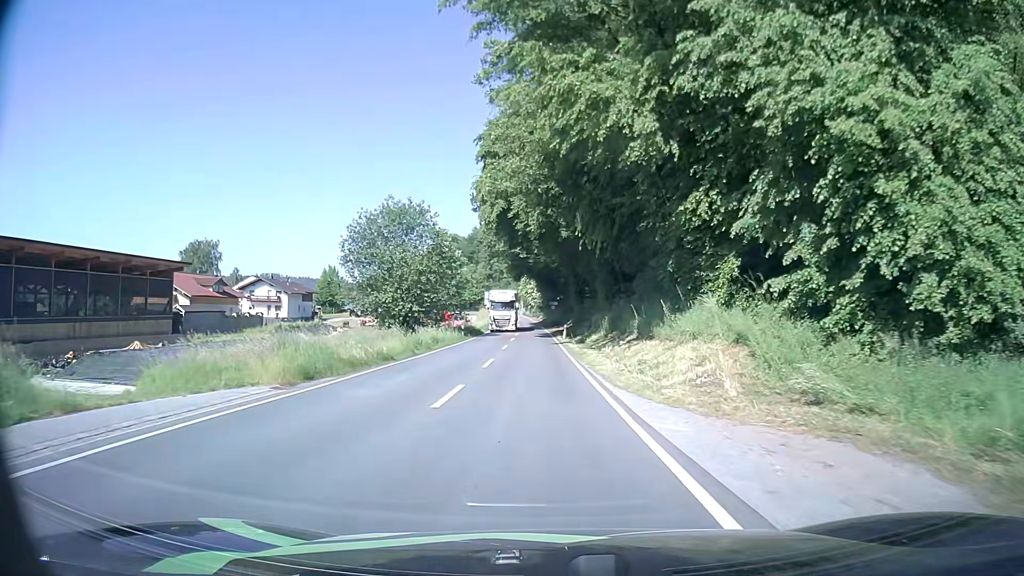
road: secondary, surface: asphalt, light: Day
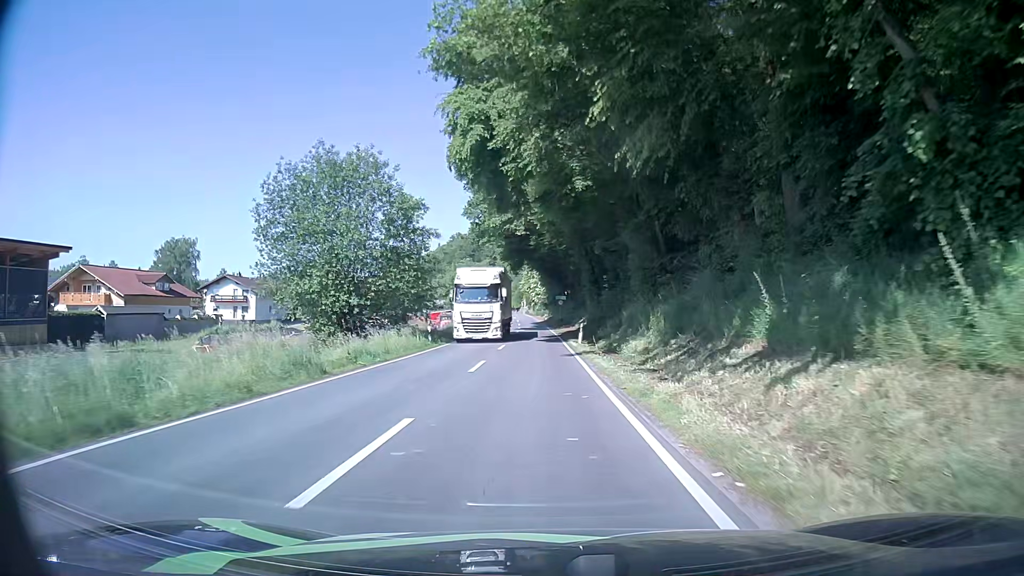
(-0.1, +16.2) m; 0°
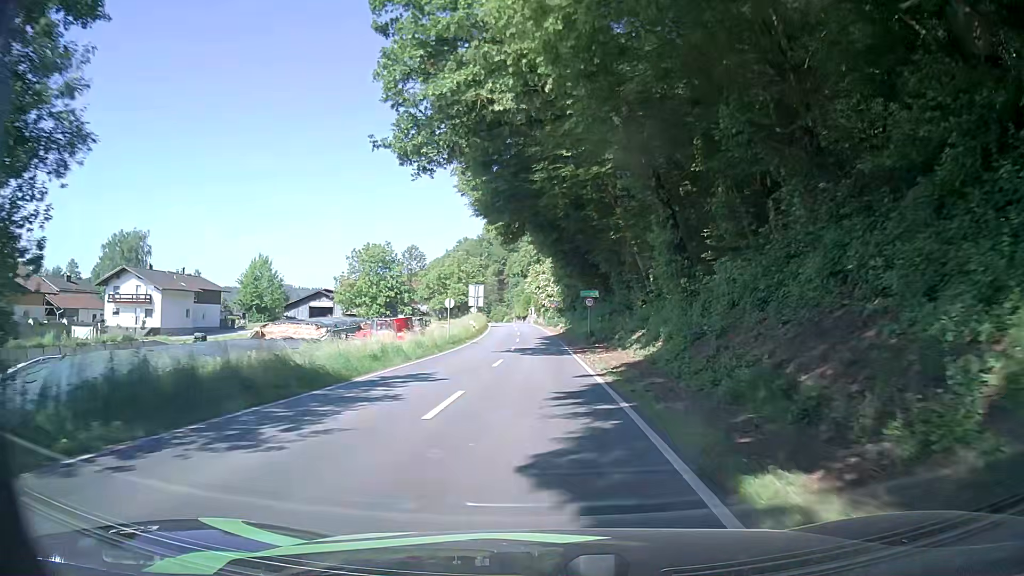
(-0.5, +31.5) m; -1°
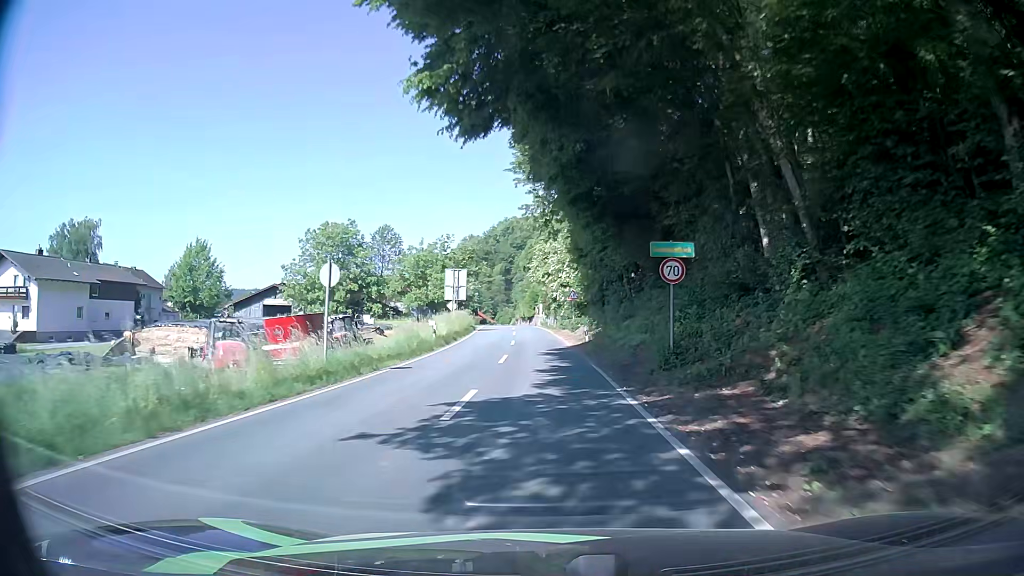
(-0.6, +24.3) m; -1°
